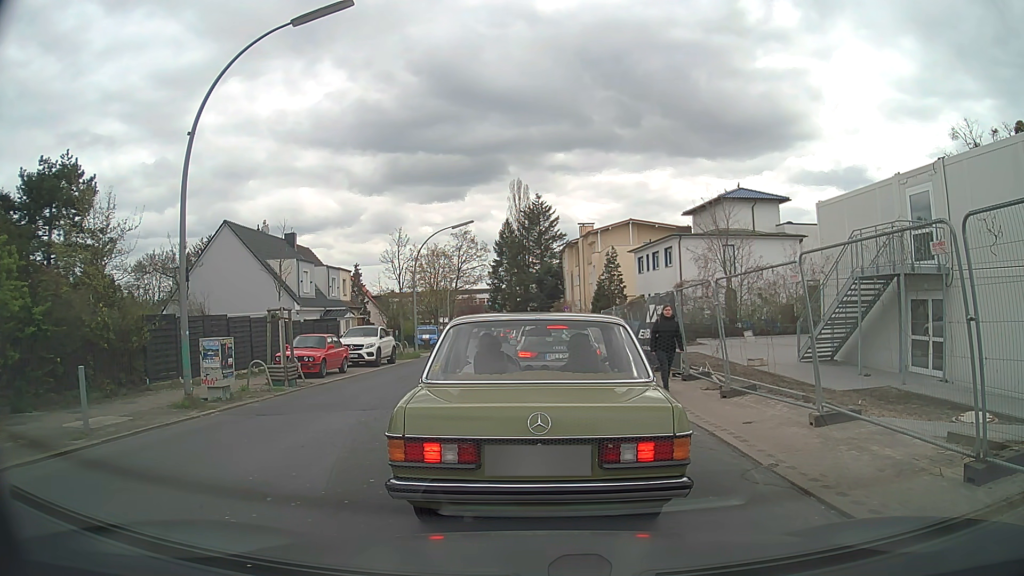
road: tertiary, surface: asphalt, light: Day
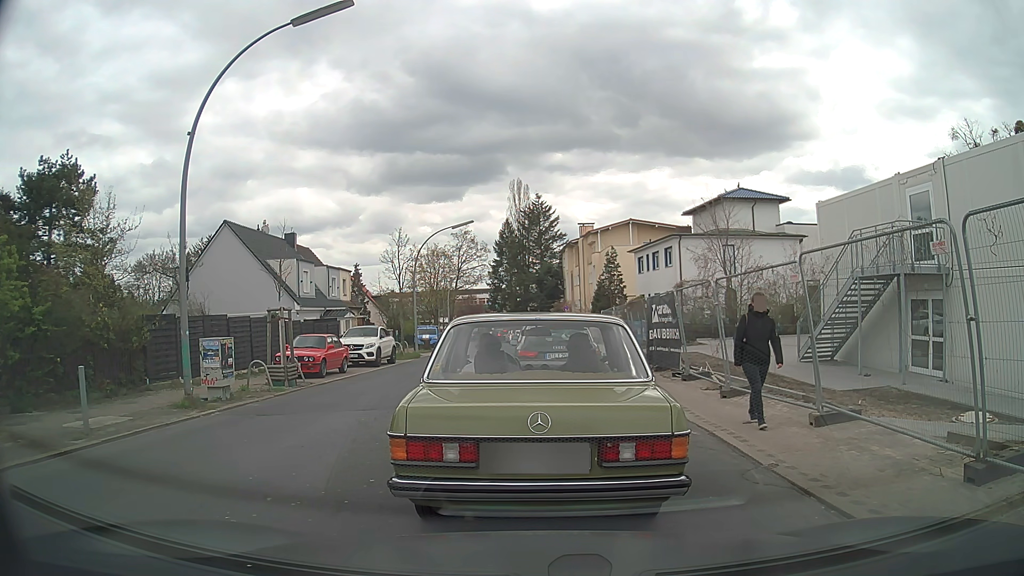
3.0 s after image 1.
(0.0, 0.0) m; 0°
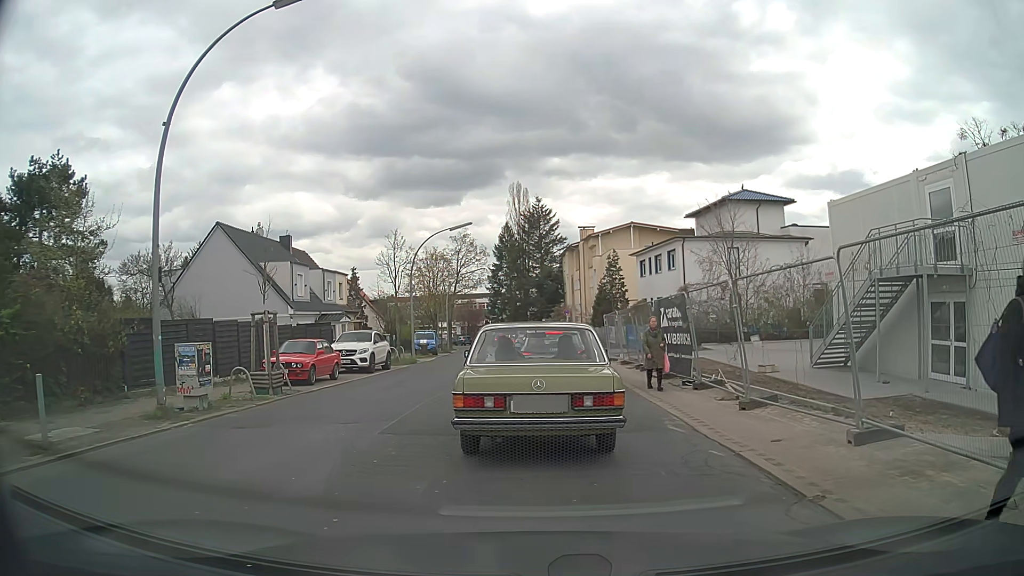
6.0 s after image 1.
(0.0, +1.2) m; 0°
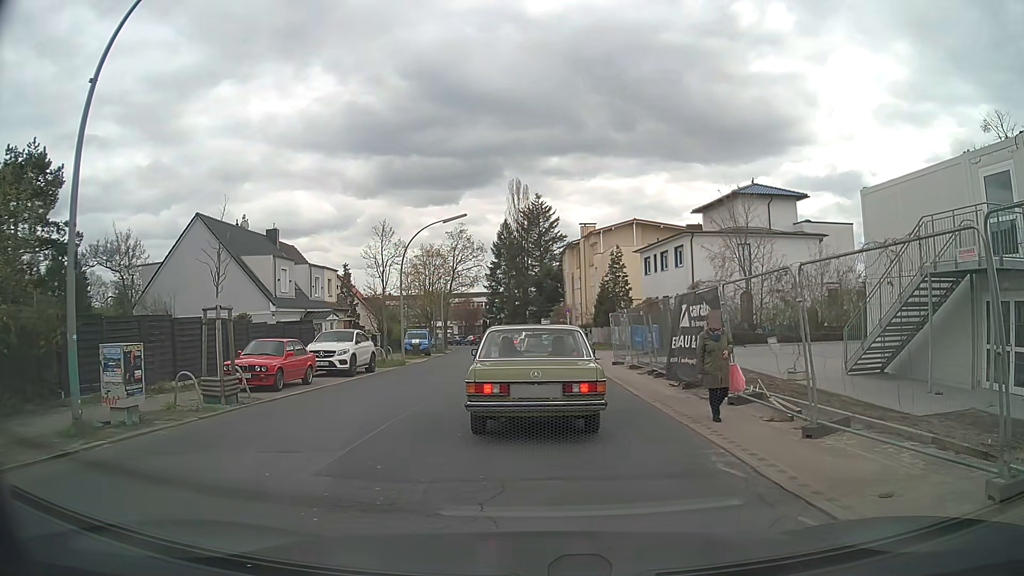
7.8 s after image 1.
(0.0, +2.8) m; -2°
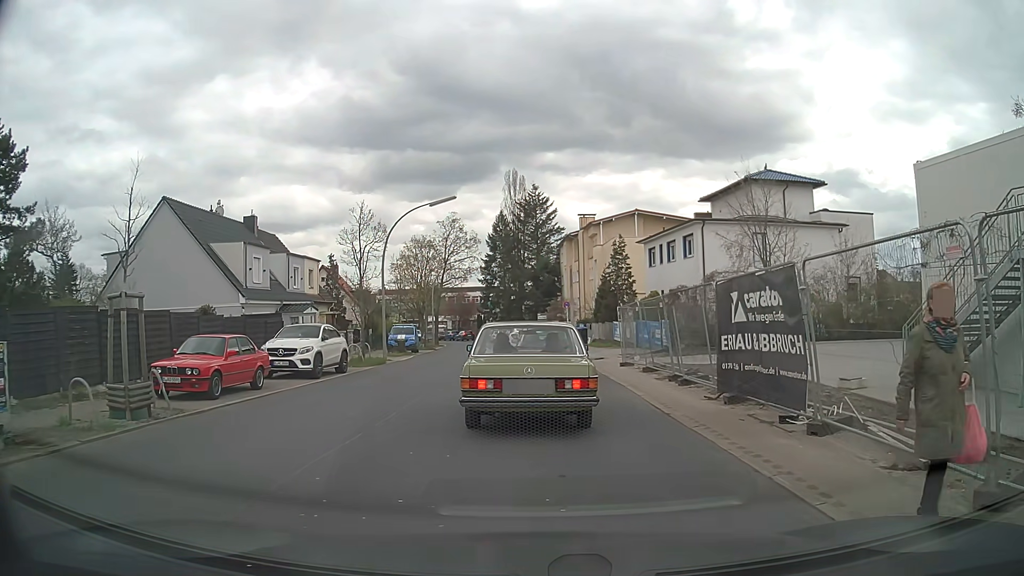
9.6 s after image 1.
(+0.1, +3.7) m; +2°
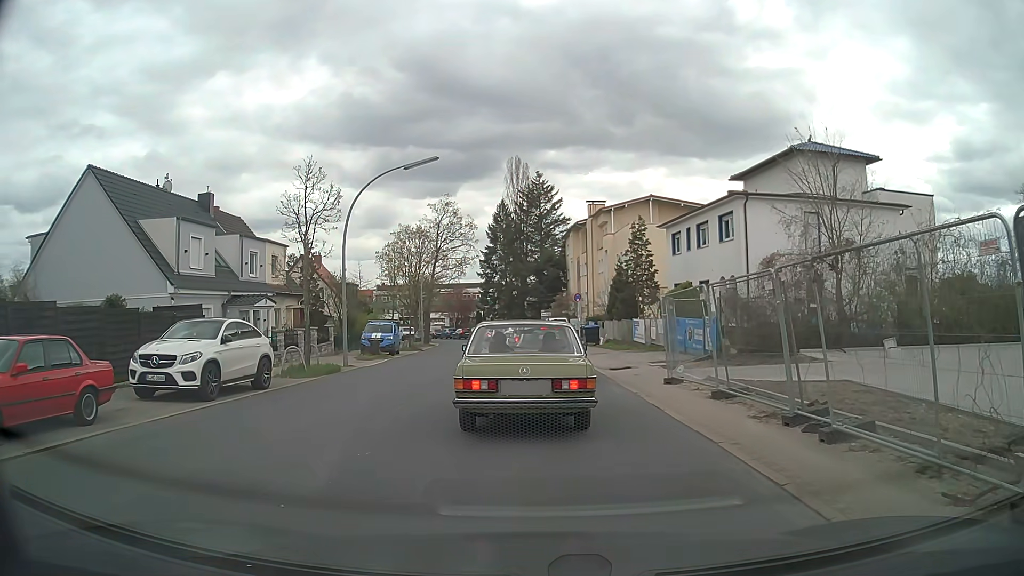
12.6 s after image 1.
(0.0, +7.5) m; 0°
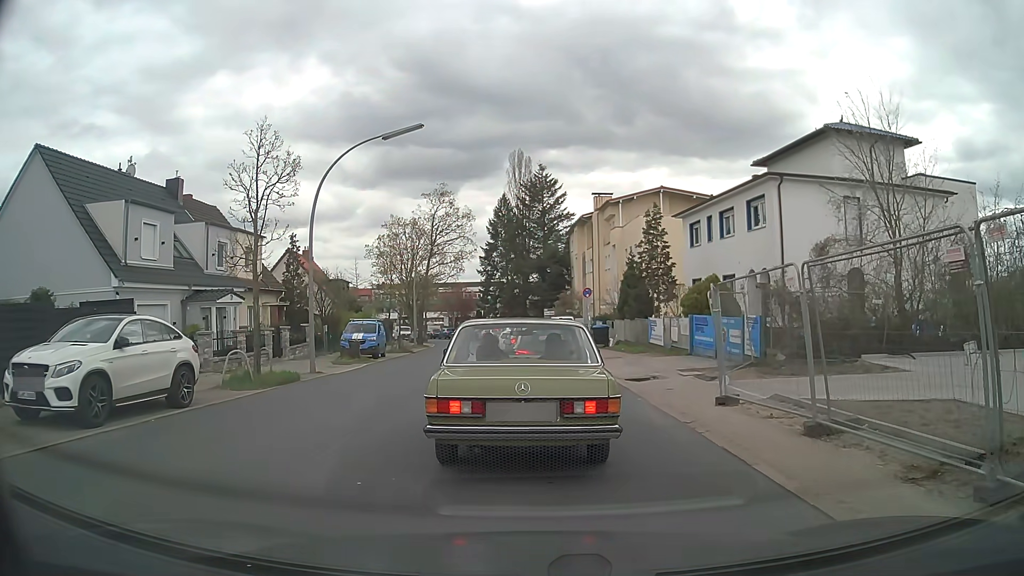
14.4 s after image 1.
(-0.1, +4.2) m; -1°
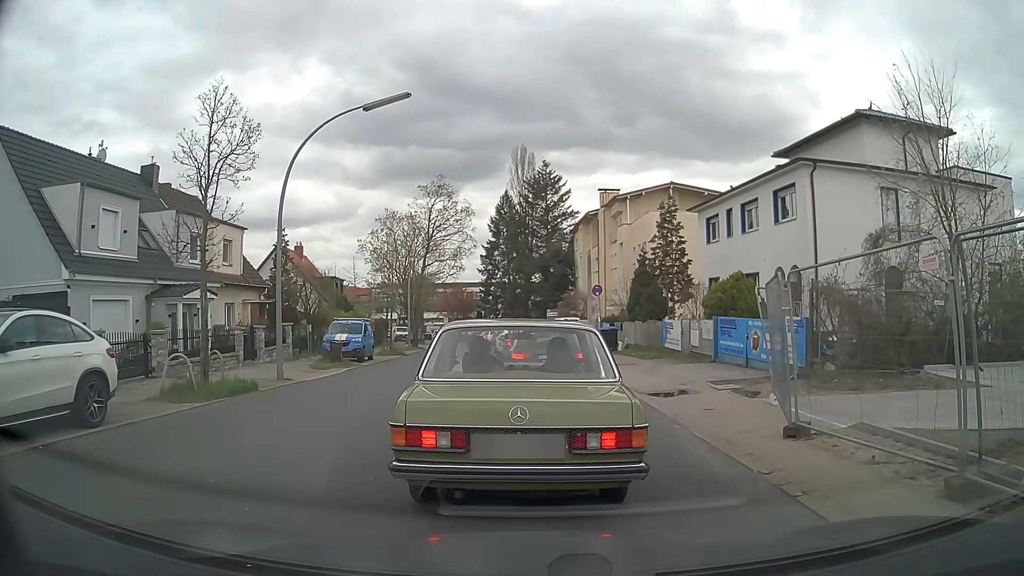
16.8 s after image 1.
(0.0, +3.0) m; +1°
